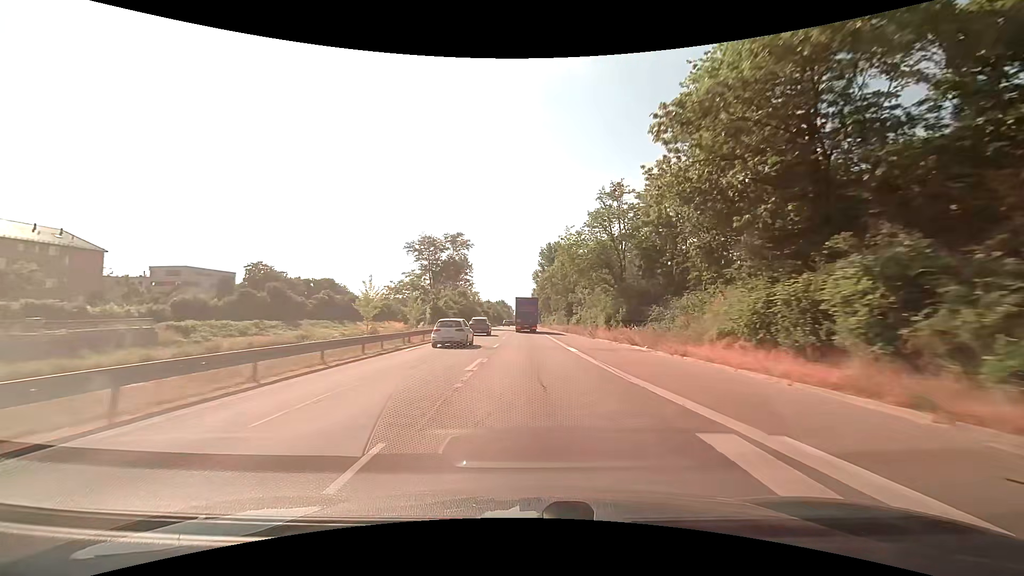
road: trunk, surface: asphalt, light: Day
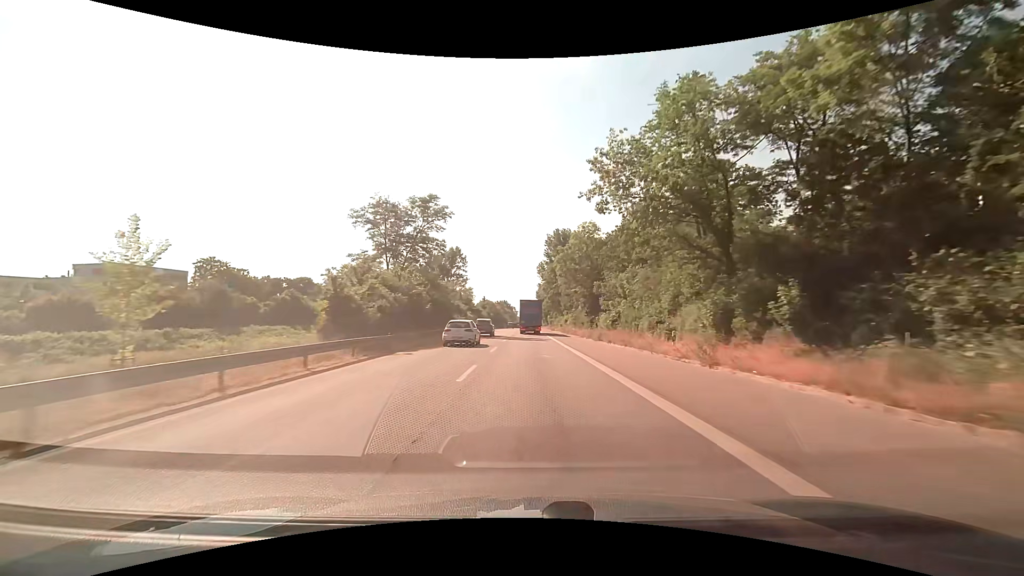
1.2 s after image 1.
(-0.2, +25.6) m; 0°
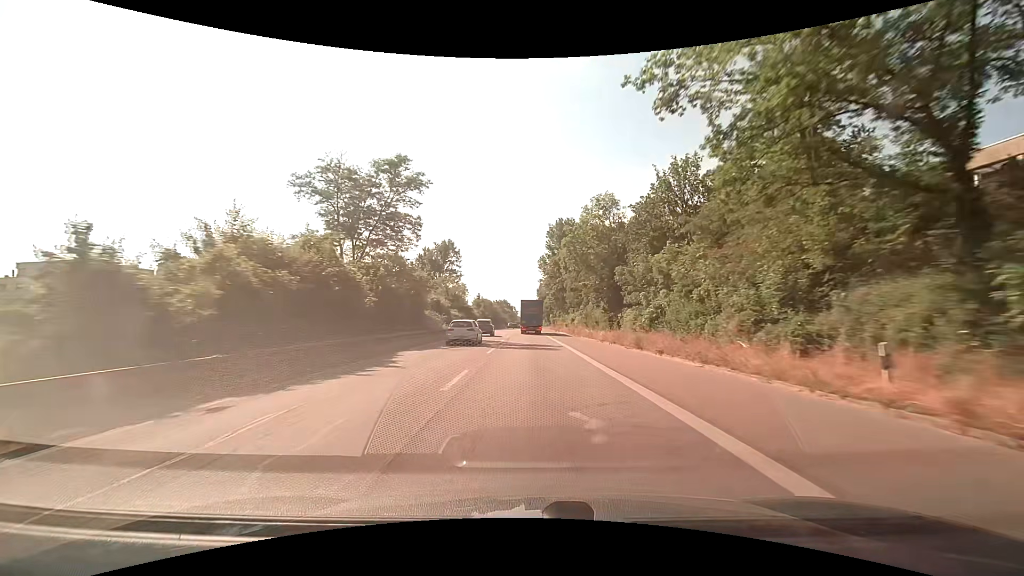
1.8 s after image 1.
(0.0, +13.0) m; 0°
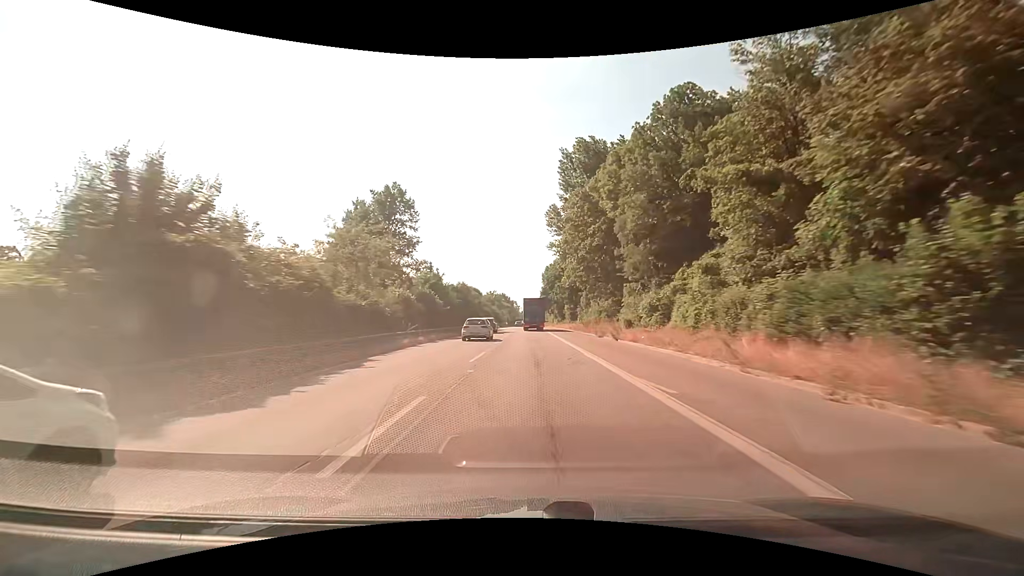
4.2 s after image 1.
(-0.3, +51.3) m; -1°
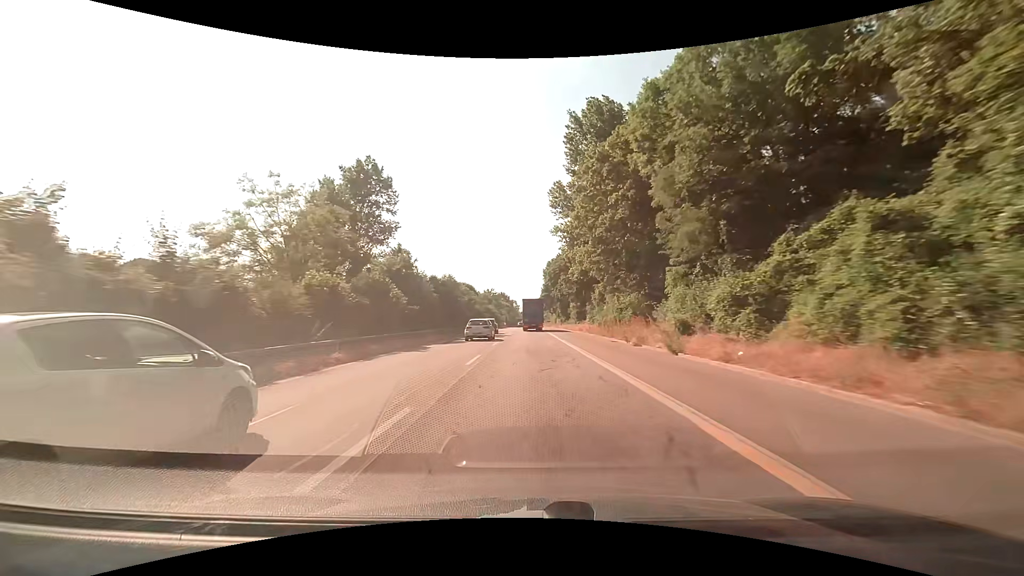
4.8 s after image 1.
(0.0, +12.4) m; 0°
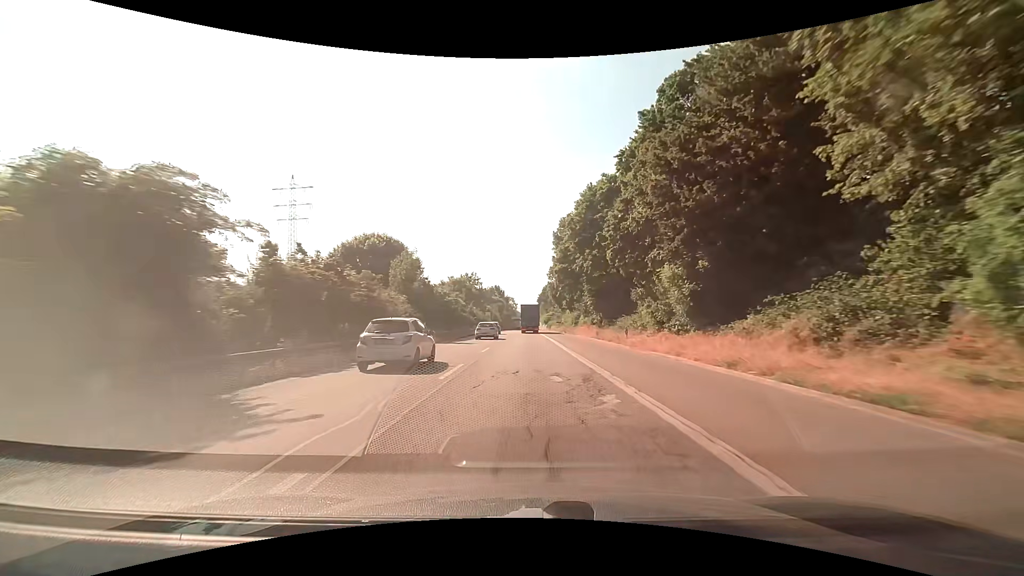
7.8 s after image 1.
(0.0, +60.1) m; 0°
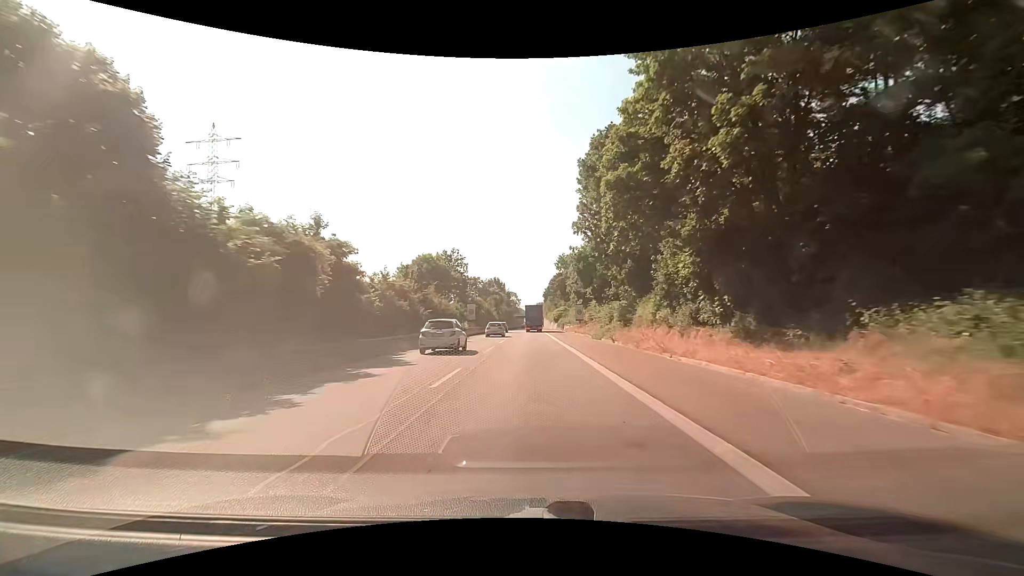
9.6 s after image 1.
(-0.4, +35.9) m; -1°
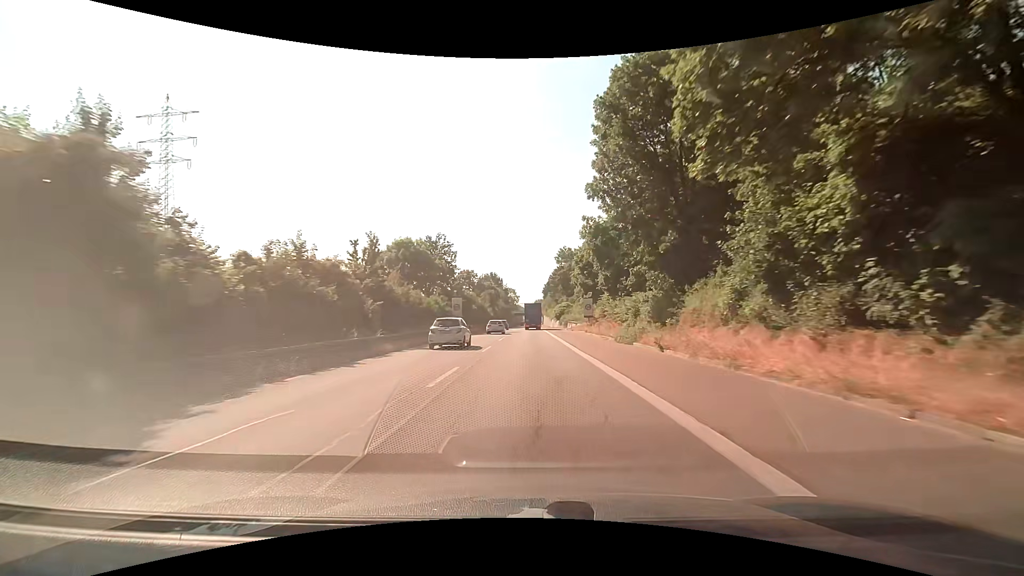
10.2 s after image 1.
(0.0, +12.0) m; 0°
(0, +10) (0, +20) (0, +30) (0, +40) (0, +50) (0, +60) (0, +70) (0, +80) (0, +90) (0, +100) m
